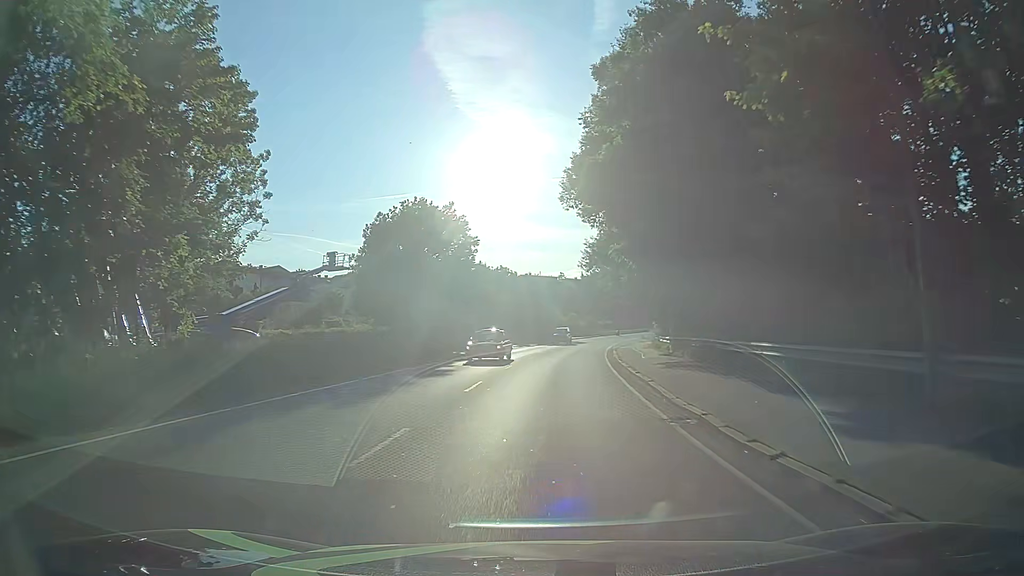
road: primary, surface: asphalt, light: Day
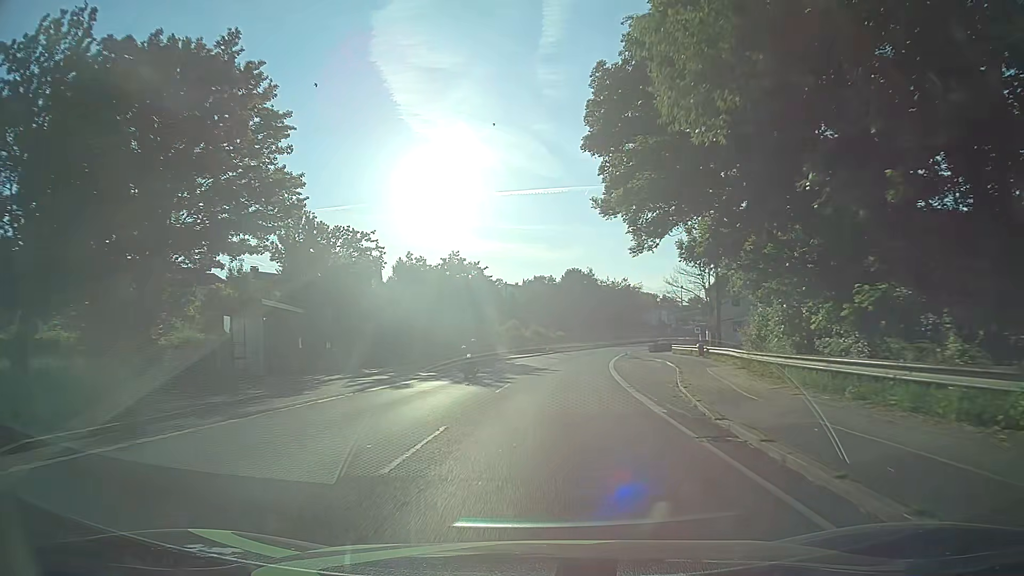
(+1.8, +39.0) m; +5°
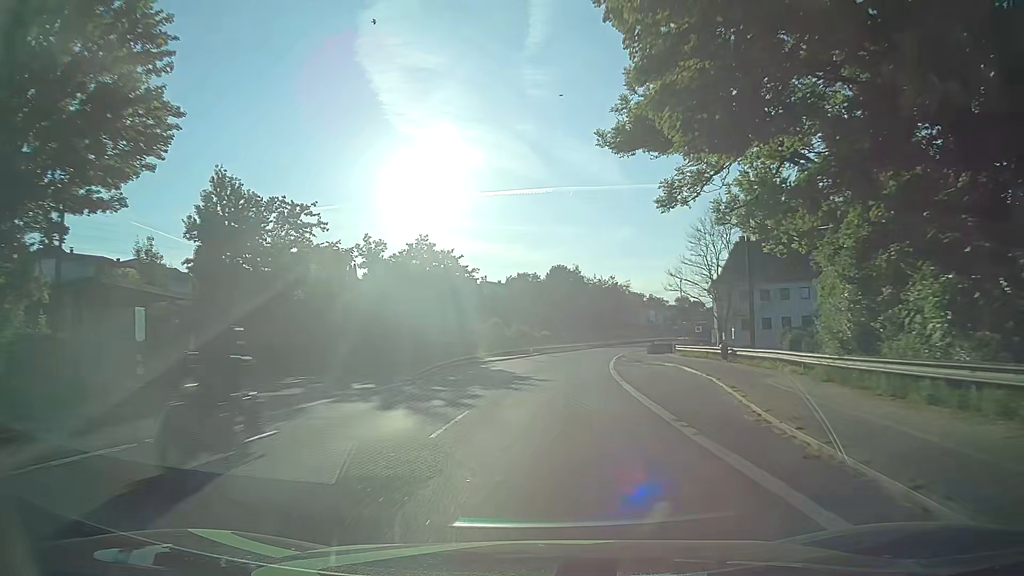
(+0.1, +9.4) m; +1°
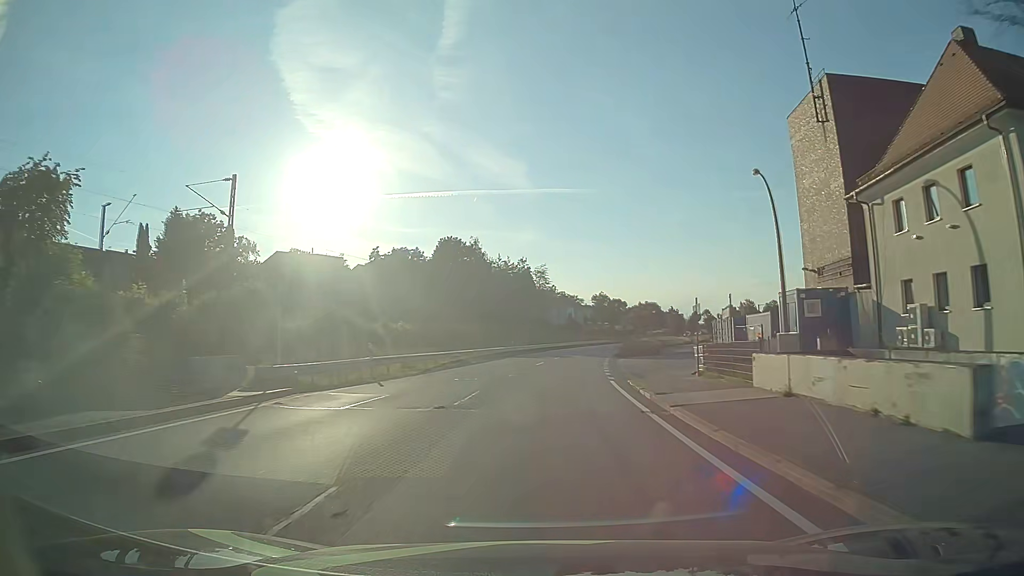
(+4.5, +56.1) m; +9°
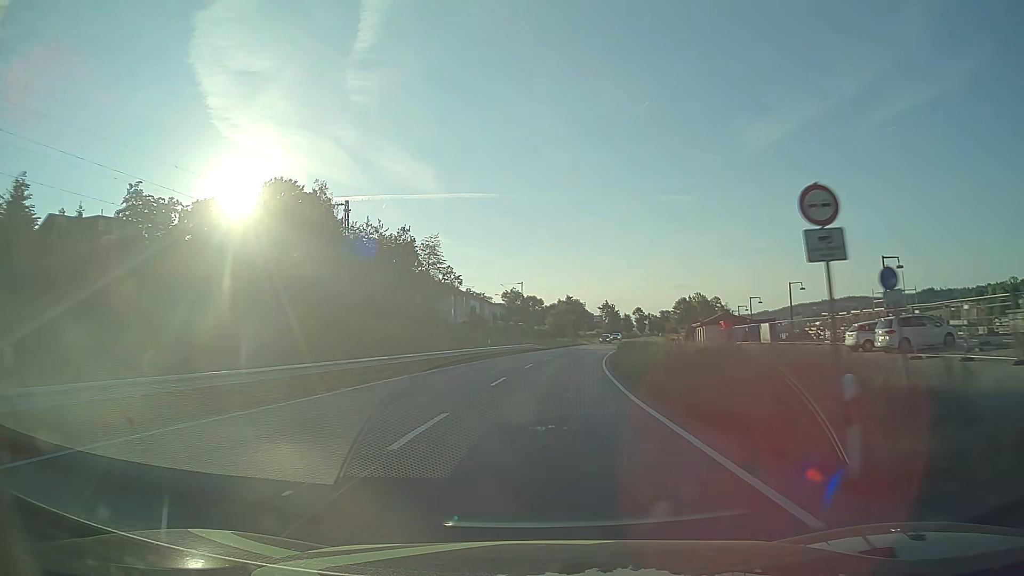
(+3.4, +54.1) m; +8°
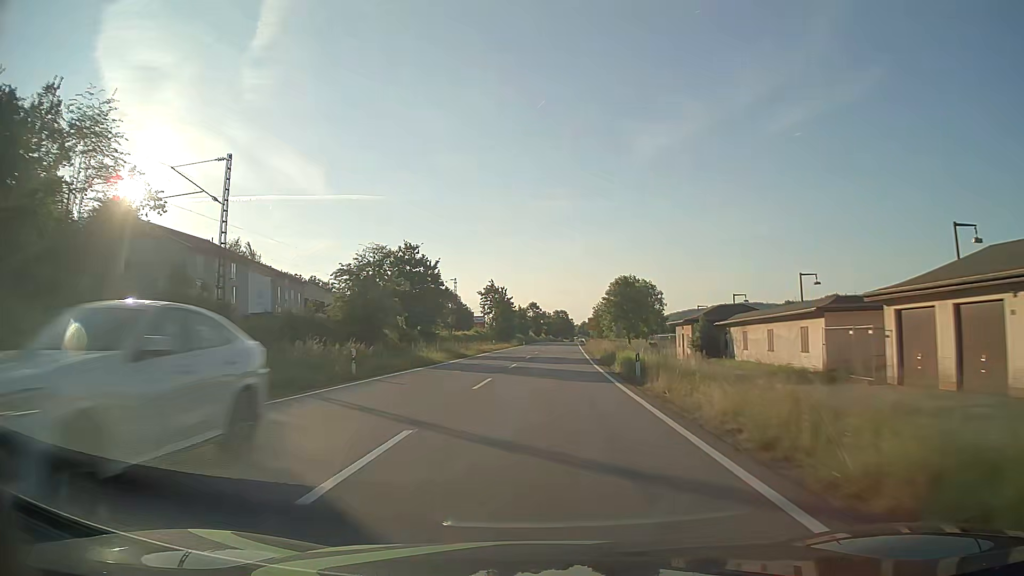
(+6.9, +74.5) m; +10°
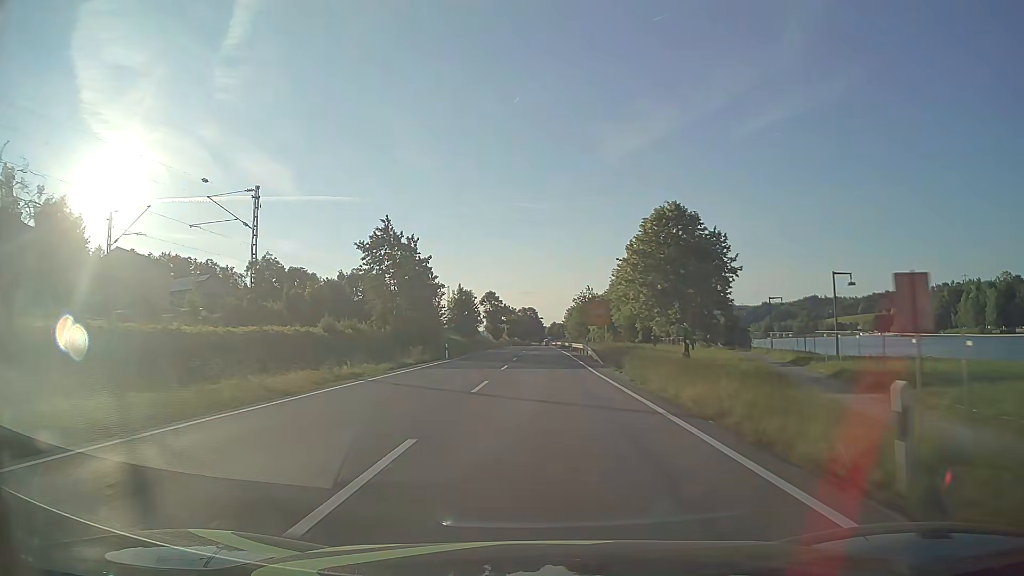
(+2.0, +60.8) m; +3°
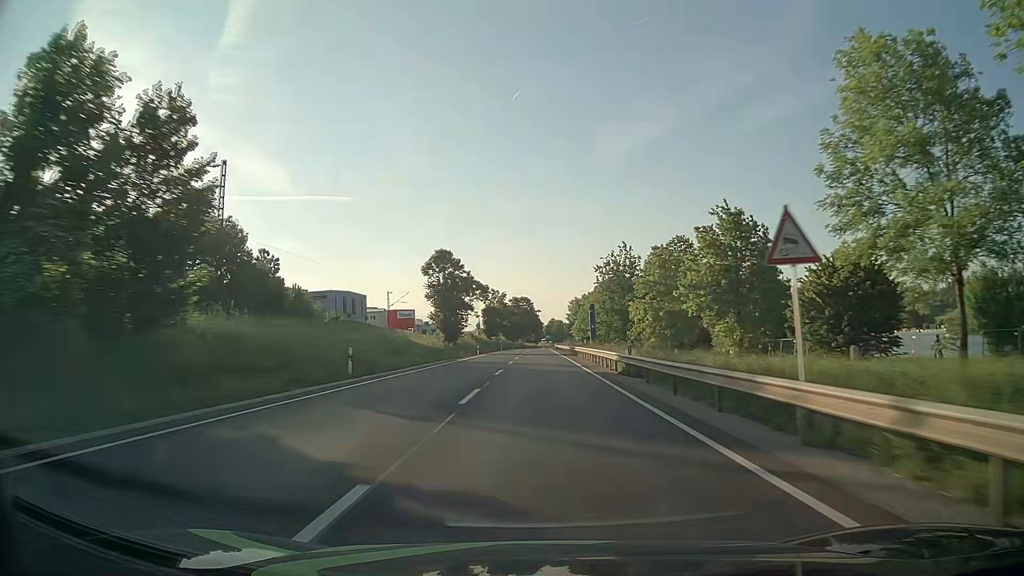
(+0.3, +74.8) m; 0°
(0, +10) (0, +20) (0, +30) (0, +40) (0, +50) (0, +60) (0, +70) (0, +80) (0, +90) (0, +100) m
